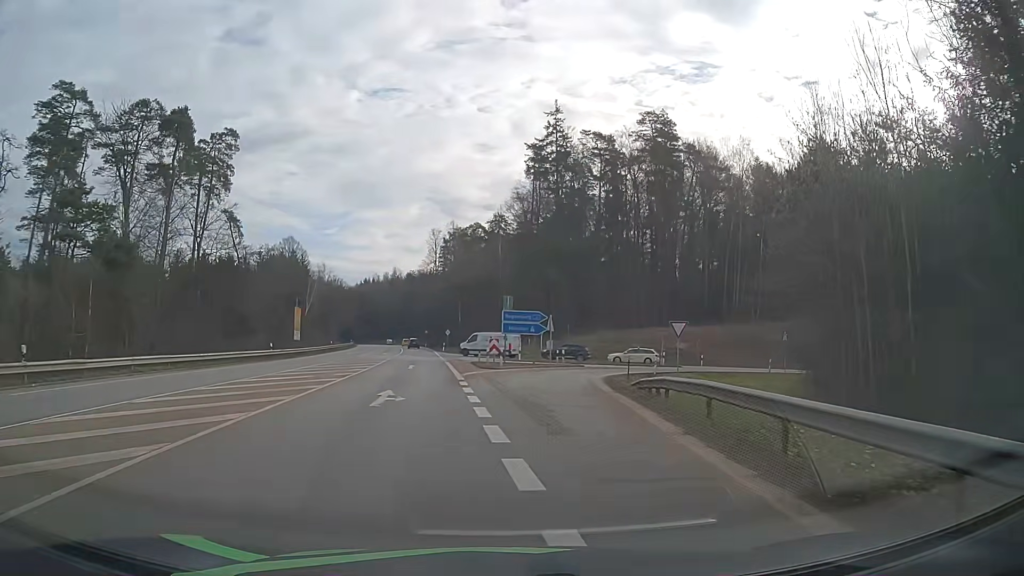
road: secondary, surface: asphalt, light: Day
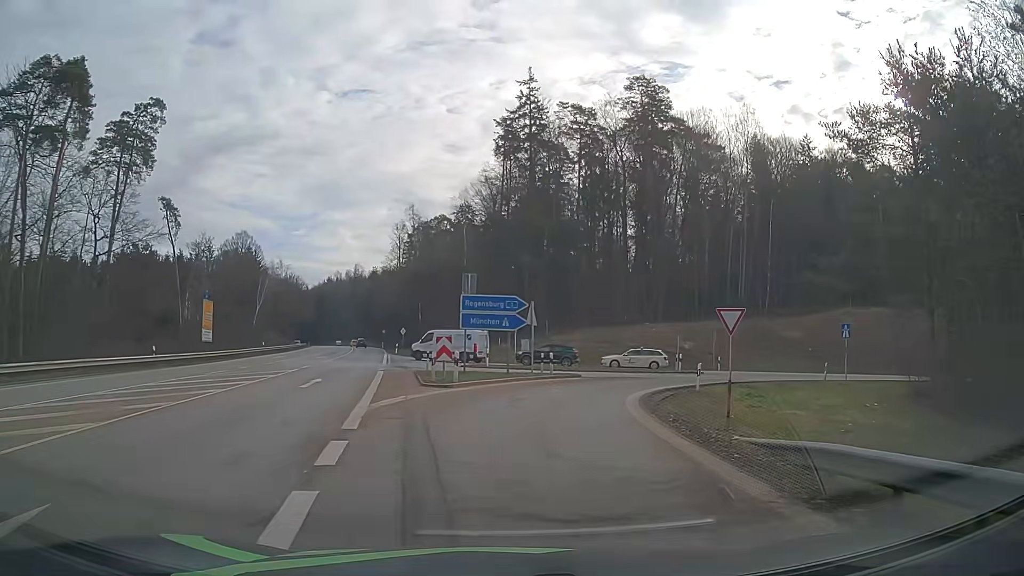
(+0.3, +13.7) m; +2°
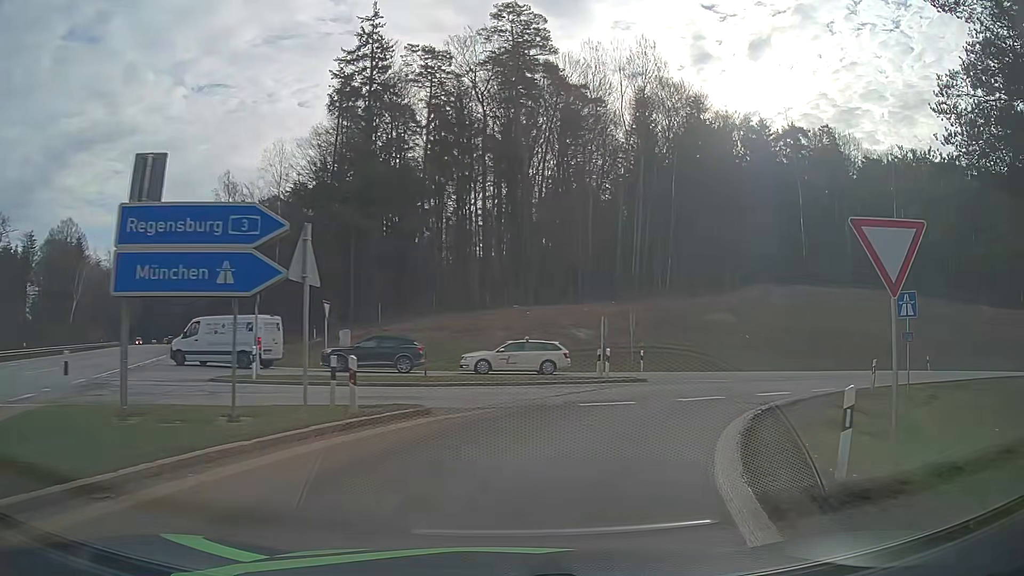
(+1.7, +17.8) m; +14°
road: motorway_link
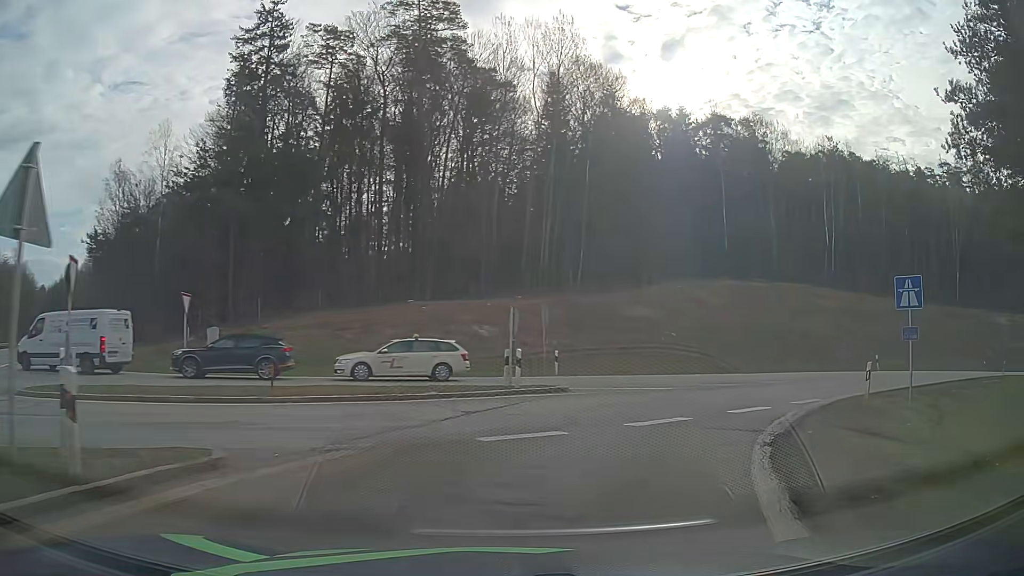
(+0.4, +5.3) m; +9°
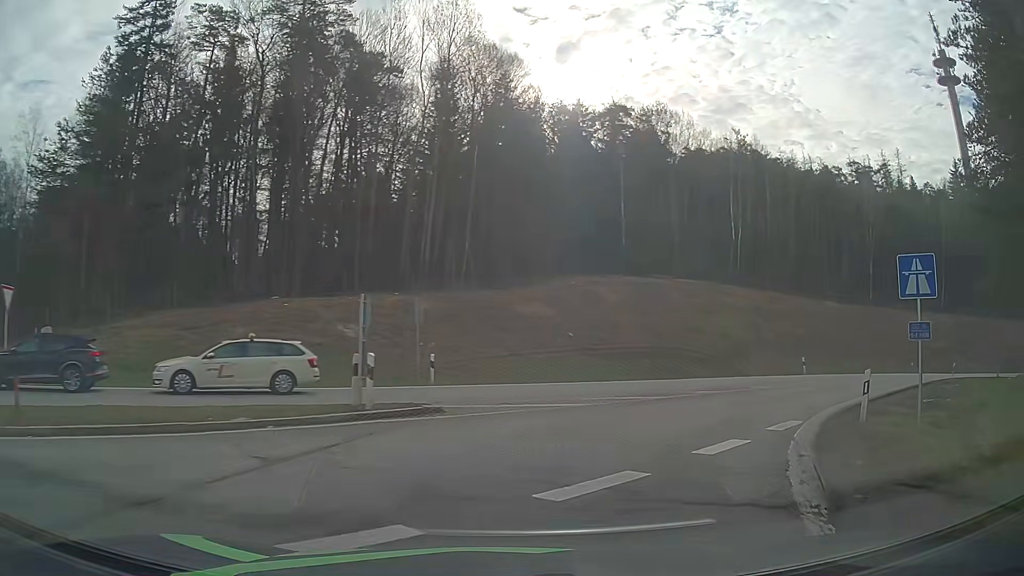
(+0.4, +5.2) m; +9°
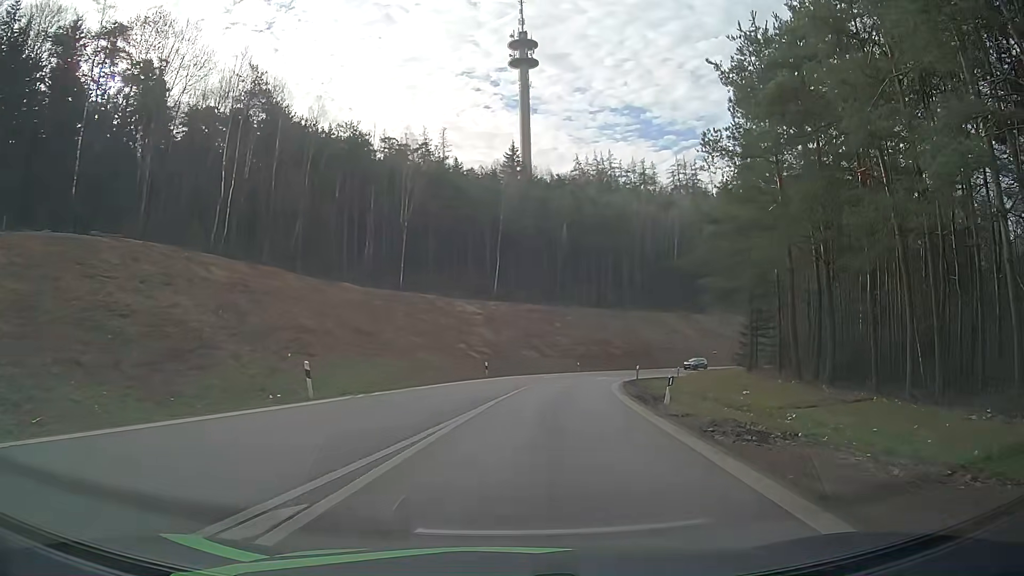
(+8.8, +20.5) m; +42°
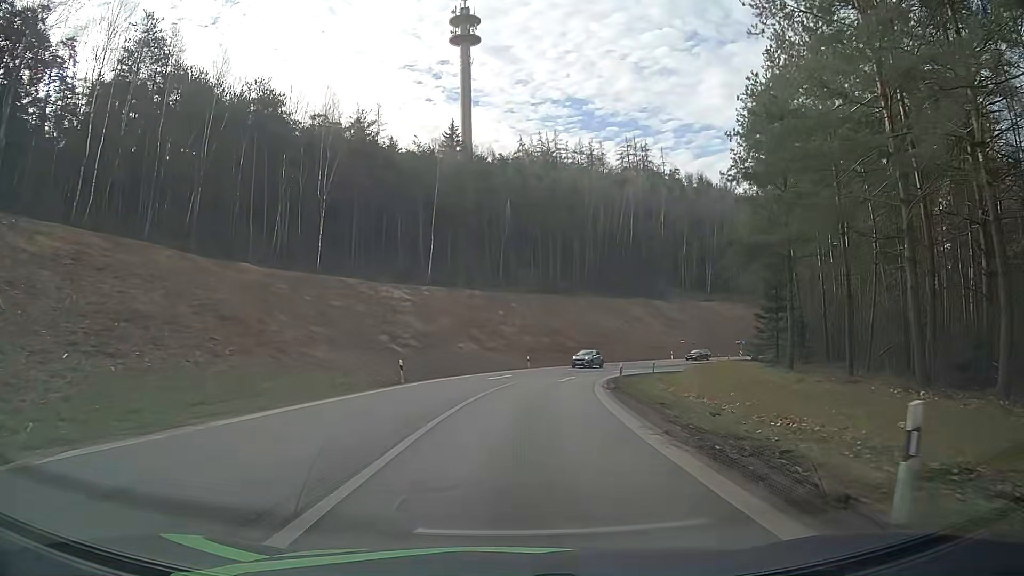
(+0.7, +13.8) m; +4°
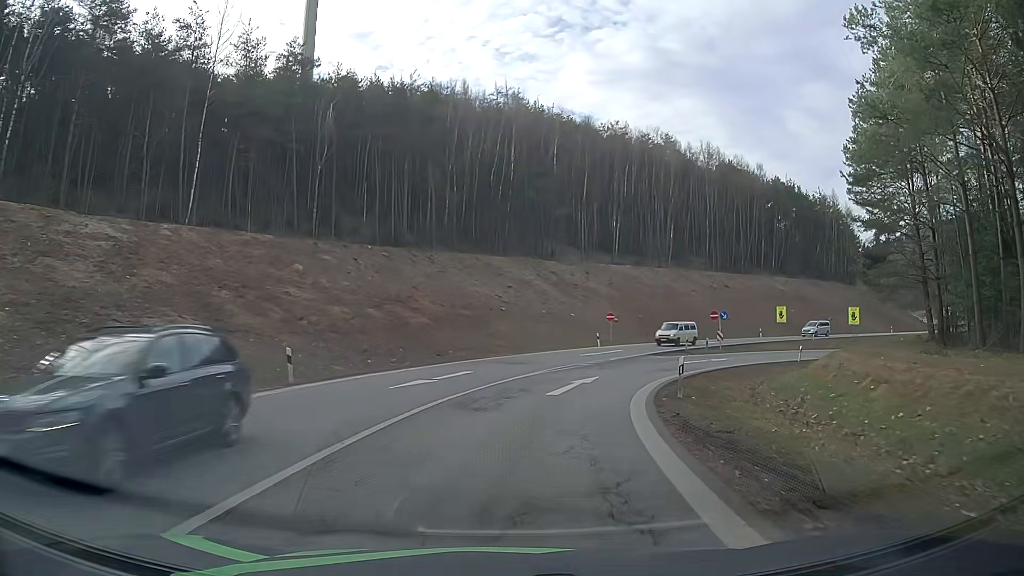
(+4.0, +38.2) m; +13°
(+1, +10) (+2, +20) (+6, +29) (+11, +38) (+18, +45) (+26, +50) (+36, +54) (+46, +55) (+56, +55) (+65, +52) m
